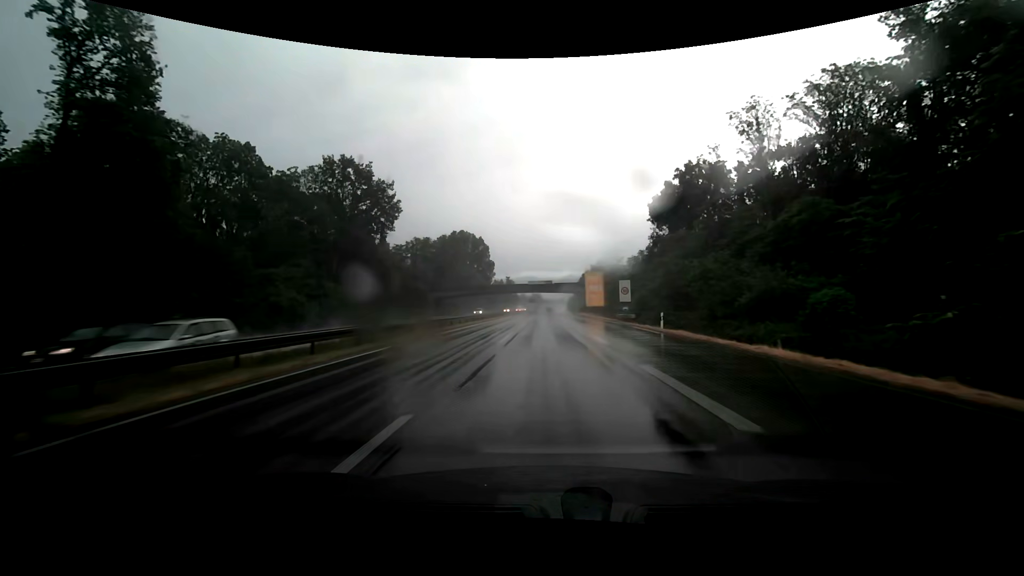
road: trunk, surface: asphalt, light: Day
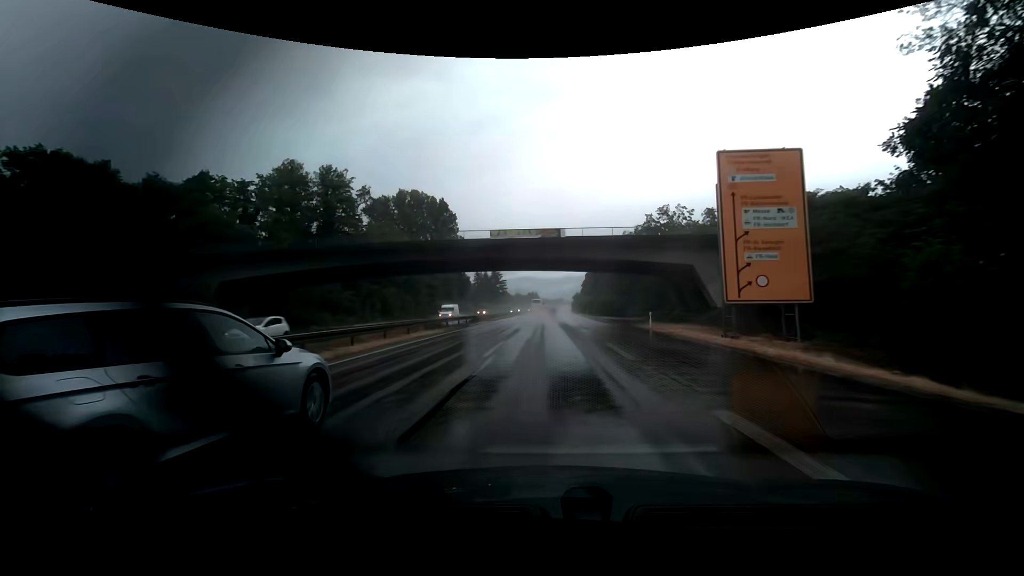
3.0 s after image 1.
(+0.2, +76.9) m; 0°
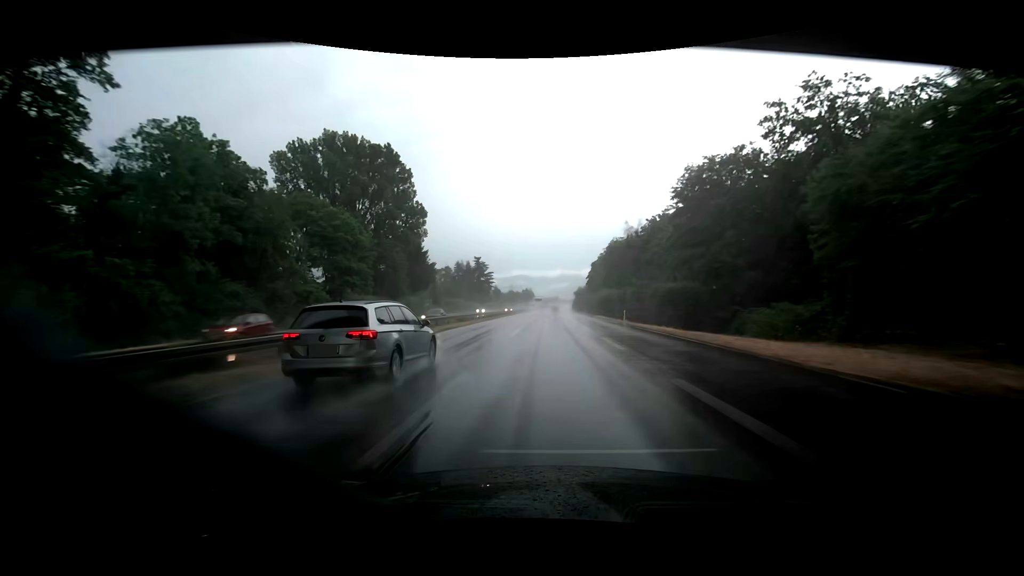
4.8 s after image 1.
(0.0, +45.6) m; +1°
